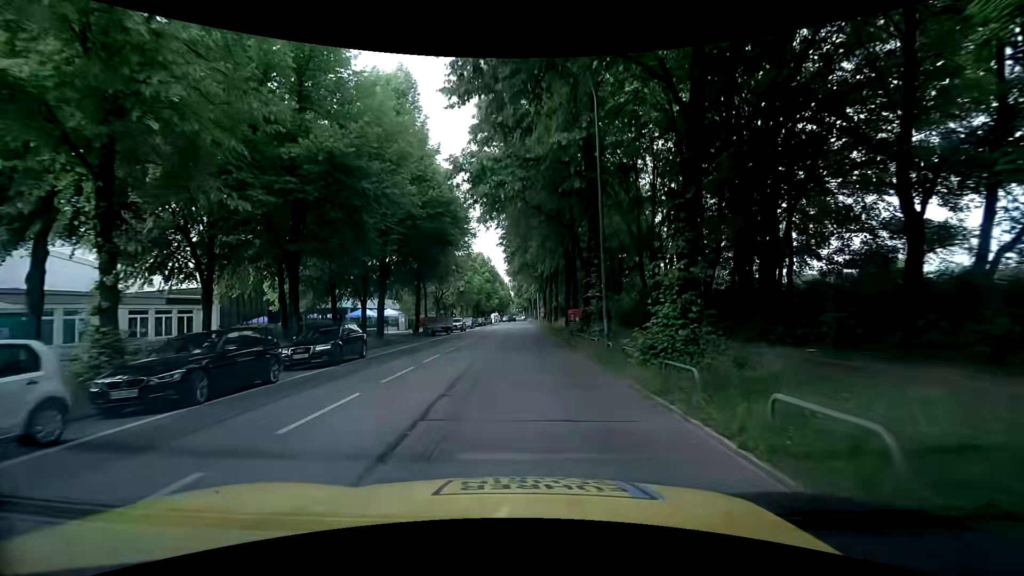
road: secondary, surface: asphalt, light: Day
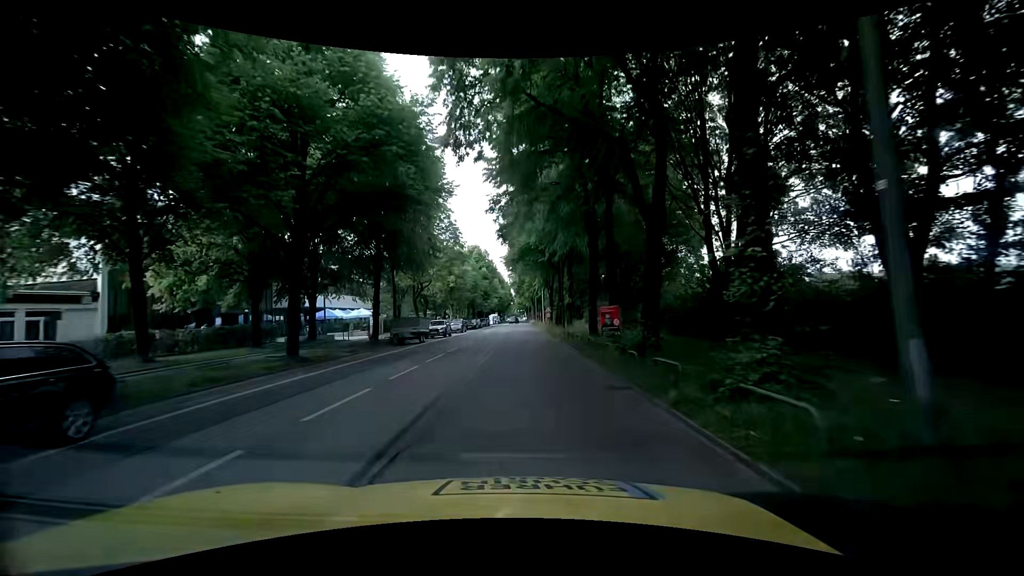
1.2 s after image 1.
(-0.2, +12.8) m; +1°
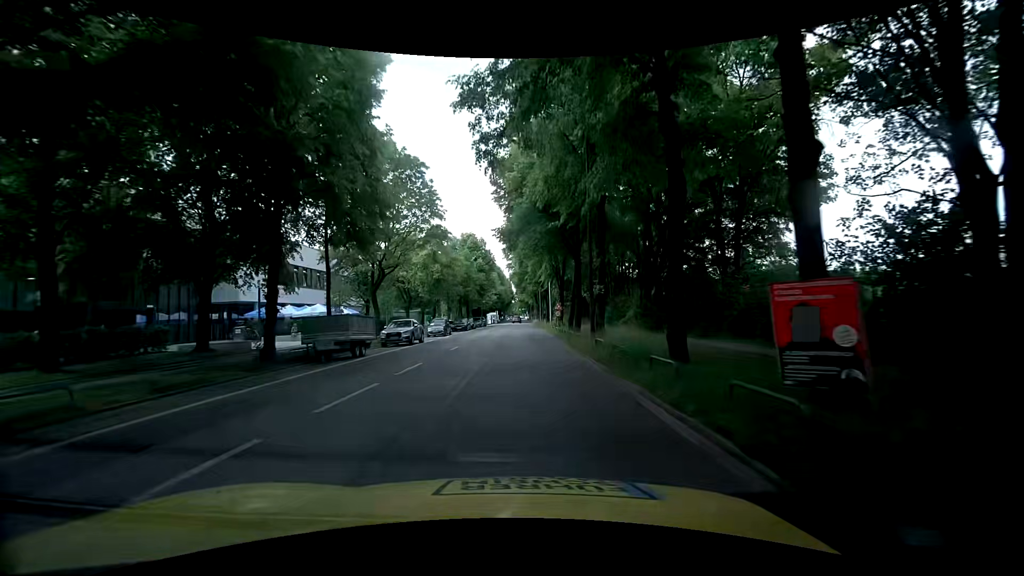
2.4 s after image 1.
(-0.5, +13.2) m; -3°
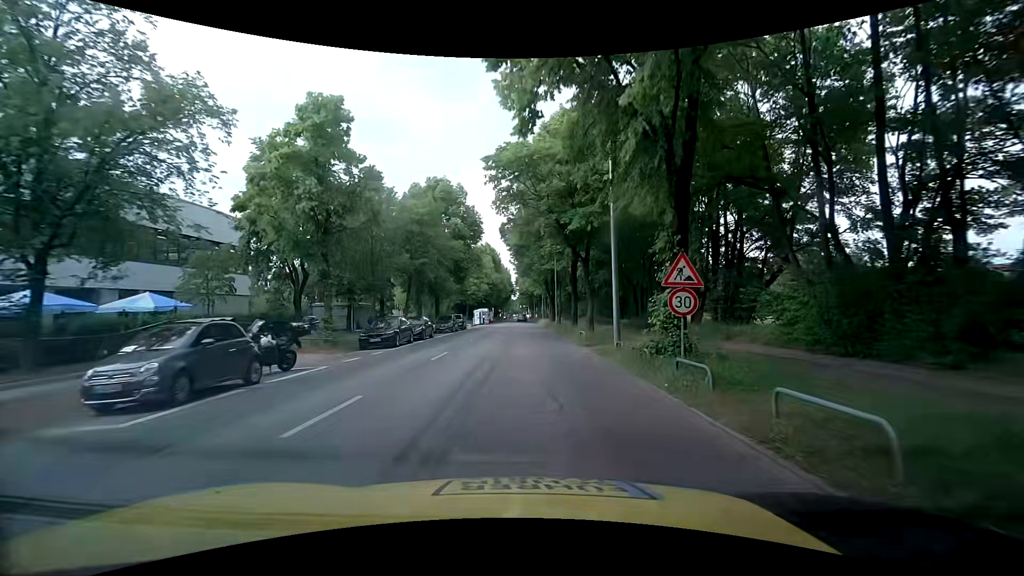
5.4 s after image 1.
(0.0, +32.9) m; +1°
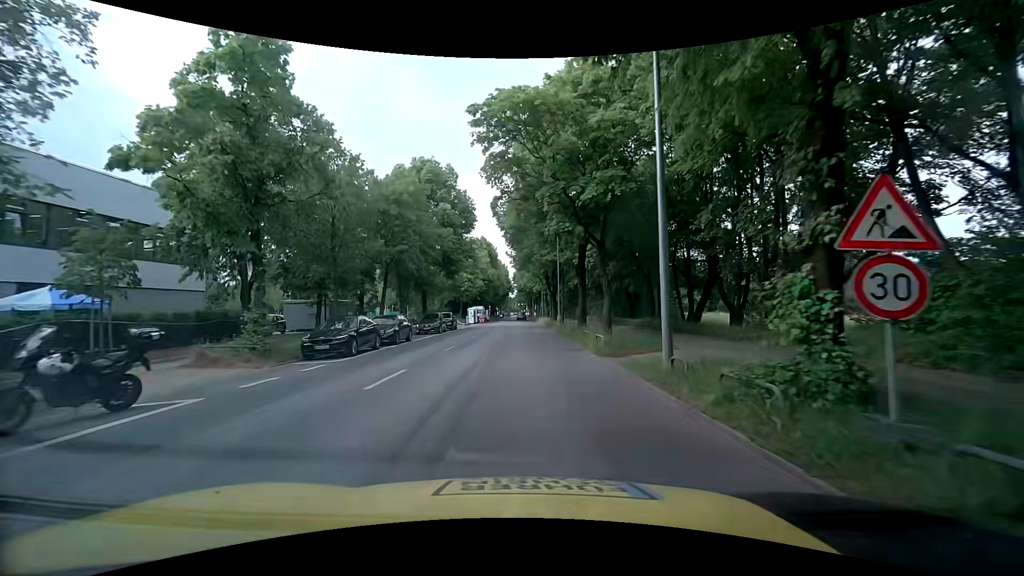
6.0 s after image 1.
(-0.1, +5.8) m; 0°
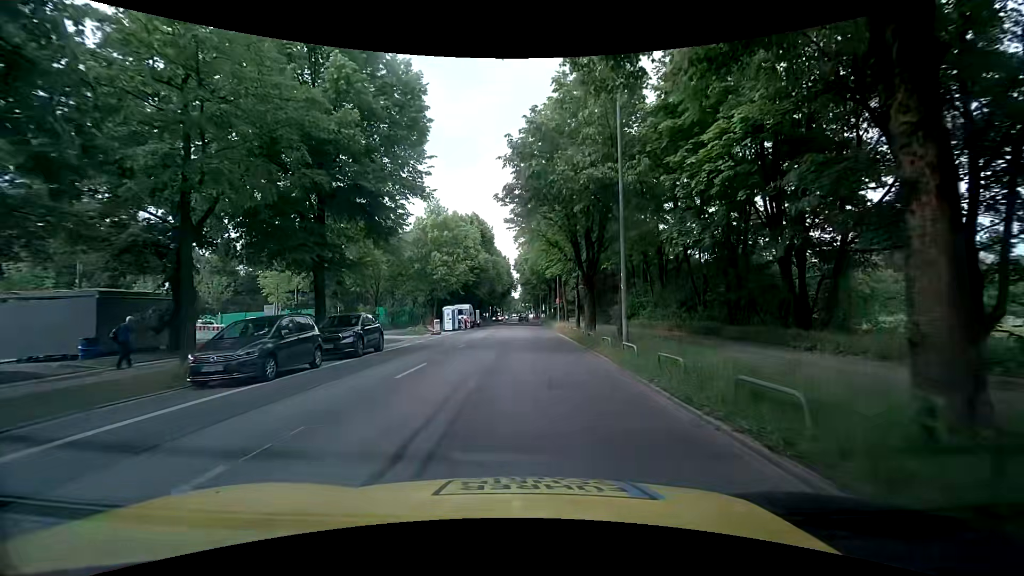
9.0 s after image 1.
(-0.5, +24.9) m; -1°
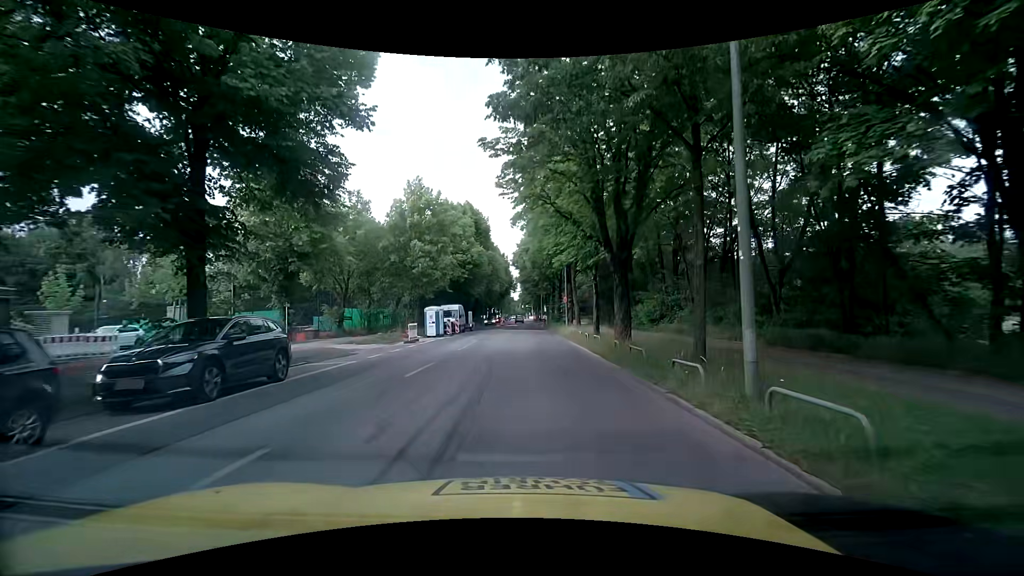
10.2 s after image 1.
(-0.1, +8.4) m; -1°
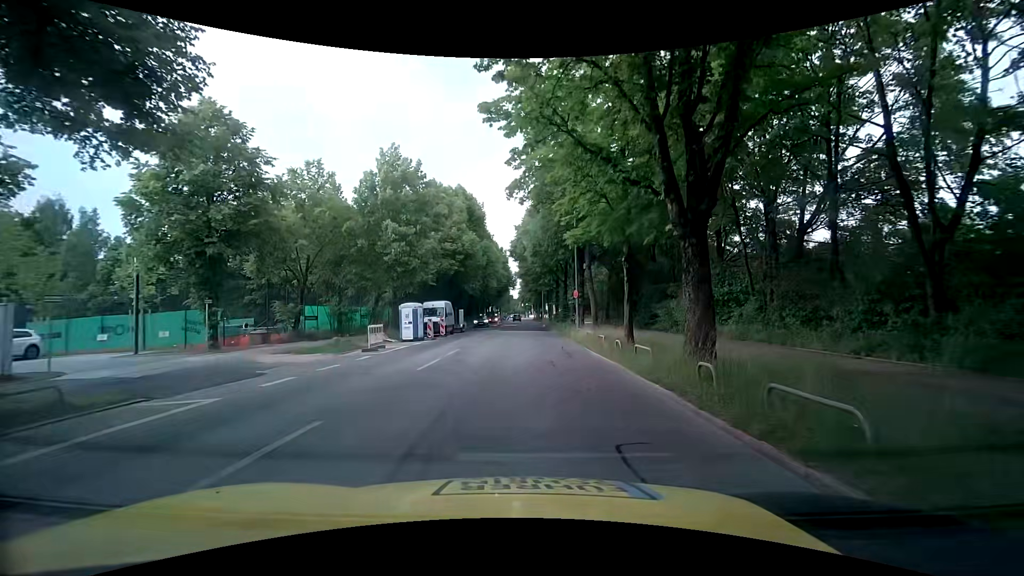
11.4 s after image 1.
(+0.1, +7.6) m; 0°
(0, +10) (0, +20) (0, +30) (+1, +40) (+1, +50) (+1, +60) (+1, +70) (+1, +80) (+1, +90) (+2, +100) m
